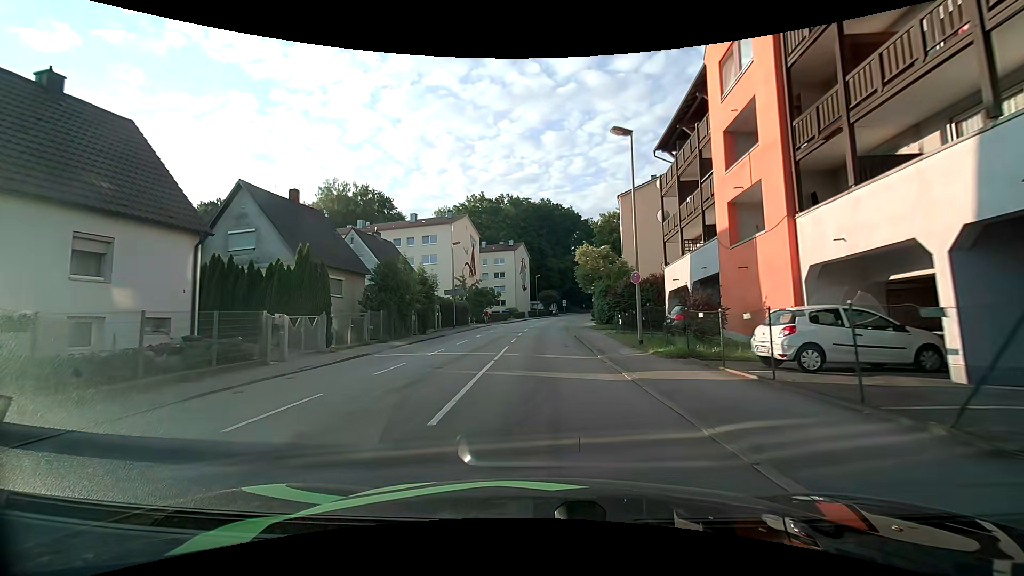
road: tertiary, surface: asphalt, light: Day
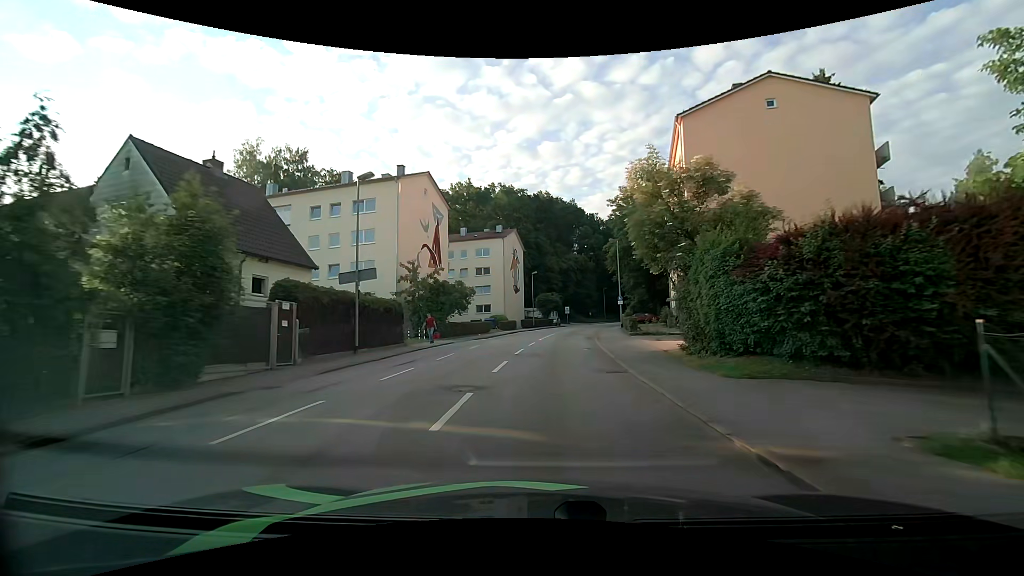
(+0.2, +24.6) m; 0°
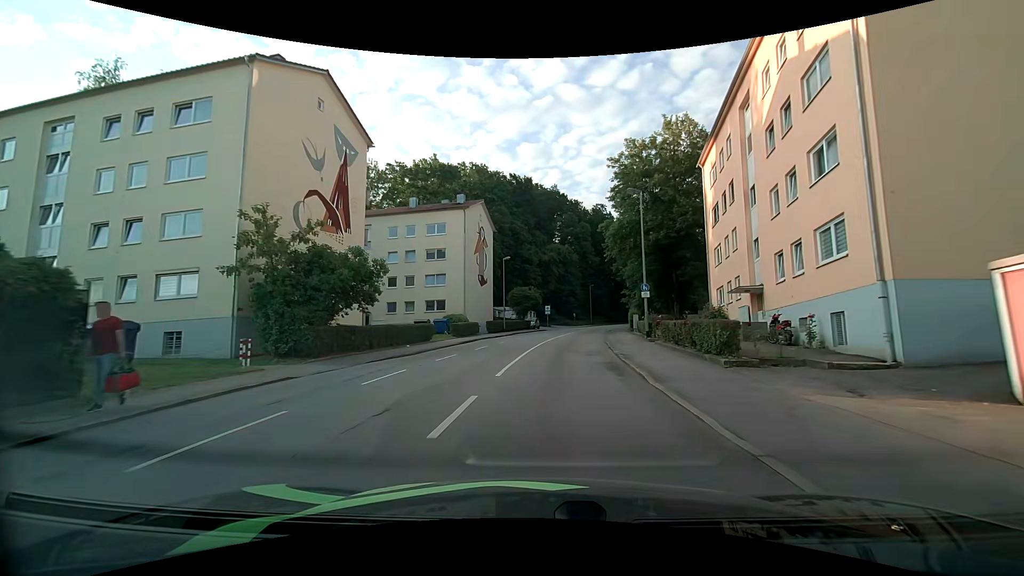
(+0.5, +18.8) m; +3°
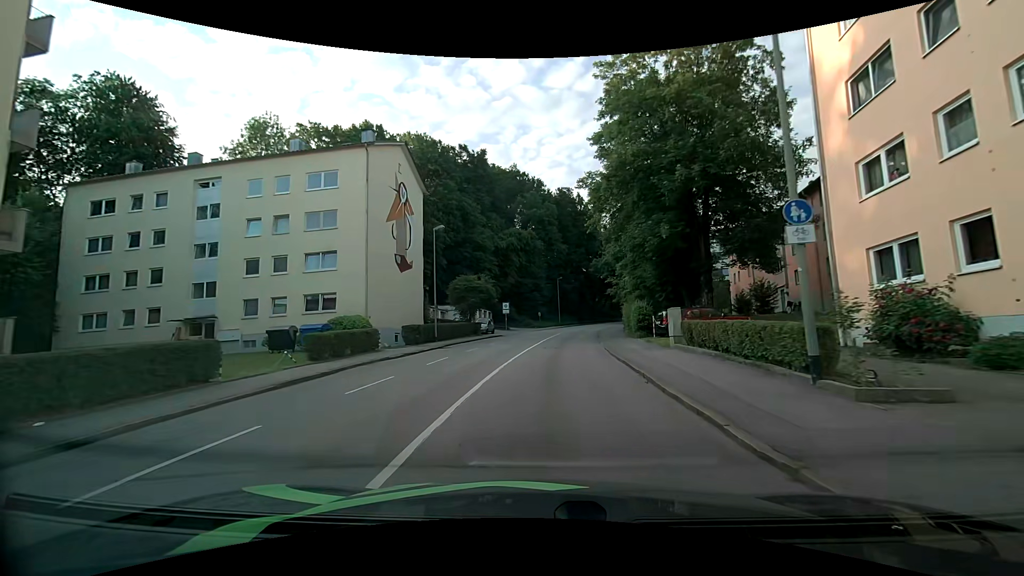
(+0.8, +19.0) m; +5°
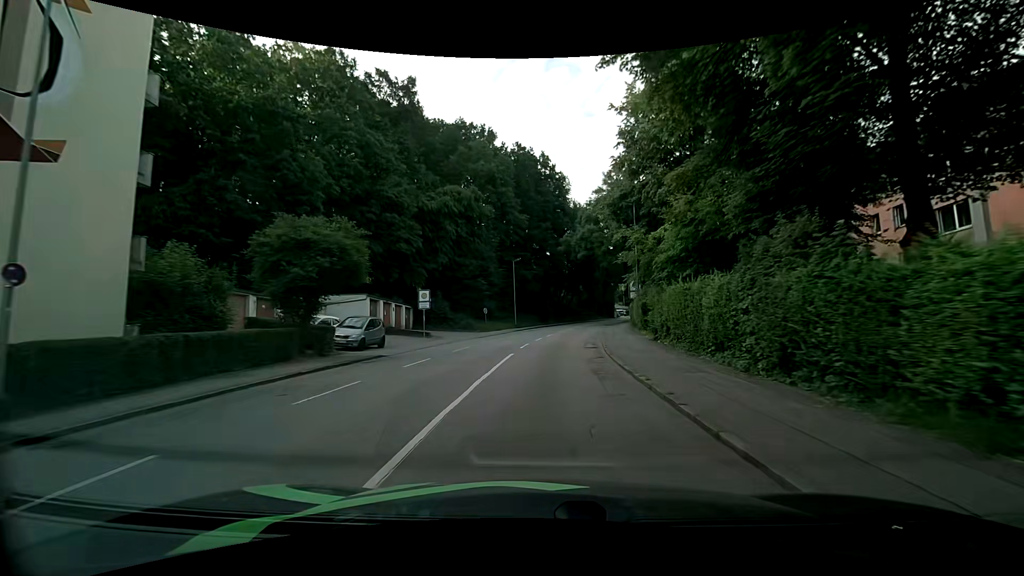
(+1.0, +25.9) m; +5°
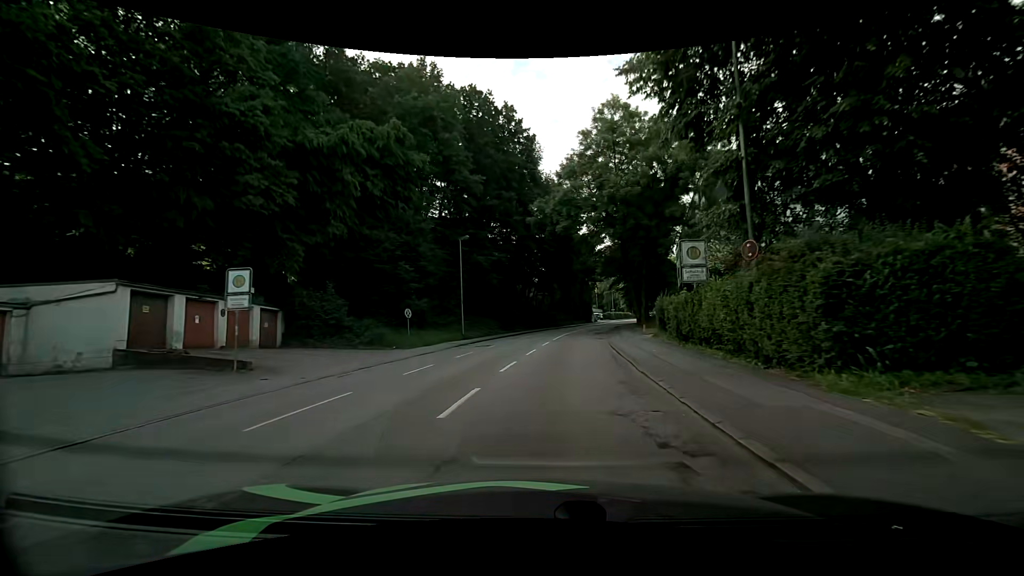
(+0.4, +19.8) m; +4°
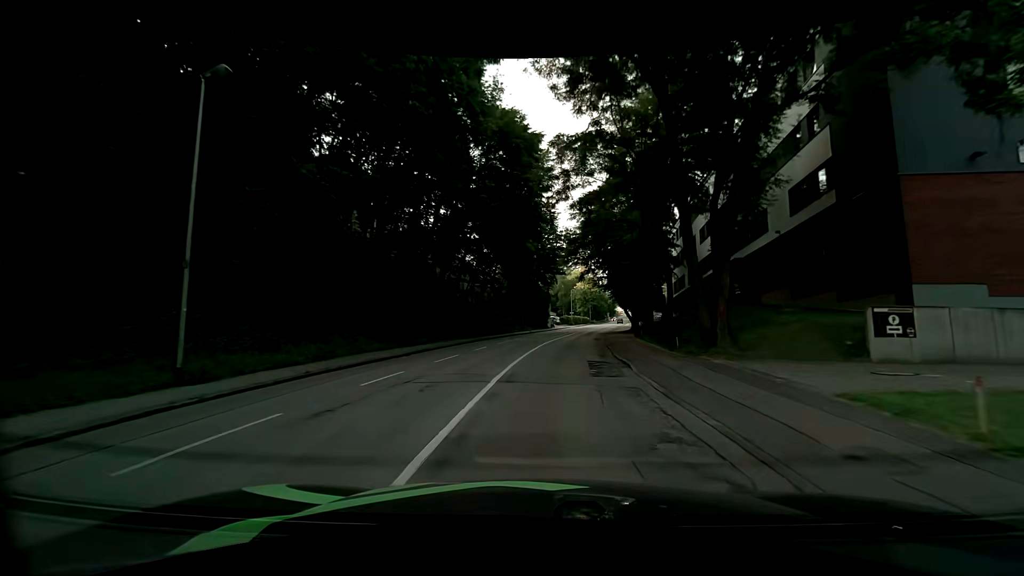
(+1.2, +26.5) m; +5°
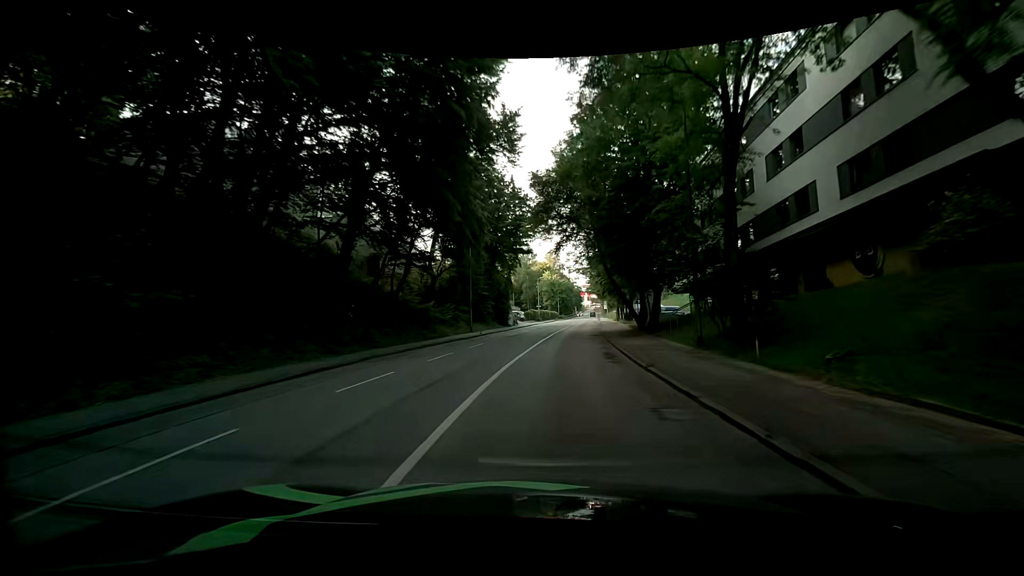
(+0.8, +20.0) m; +5°
(0, +10) (0, +20) (+1, +30) (+2, +40) (+3, +50) (+4, +60) (+5, +70) (+6, +80) (+7, +90) (+8, +100) m
